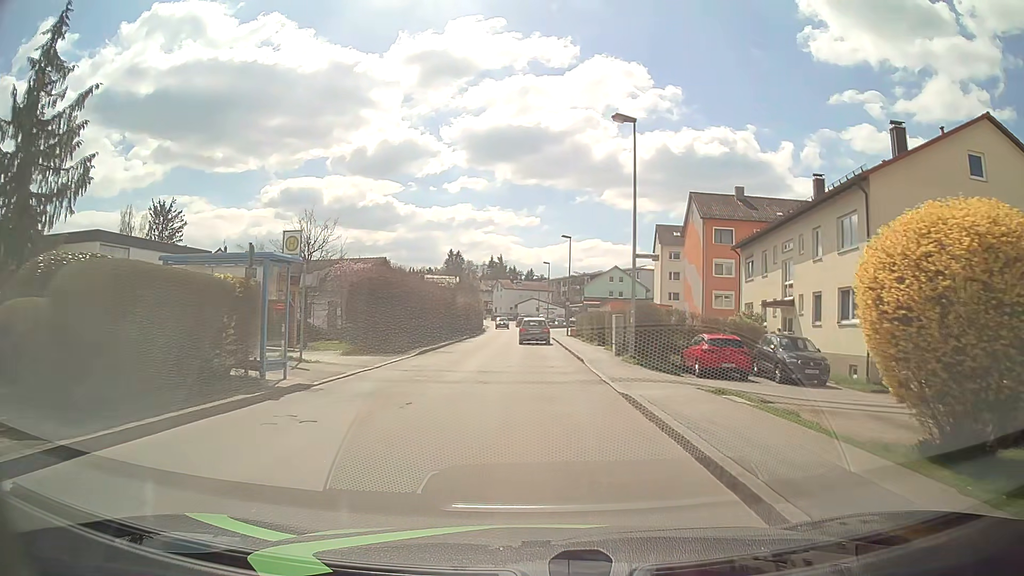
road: unclassified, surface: asphalt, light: Day
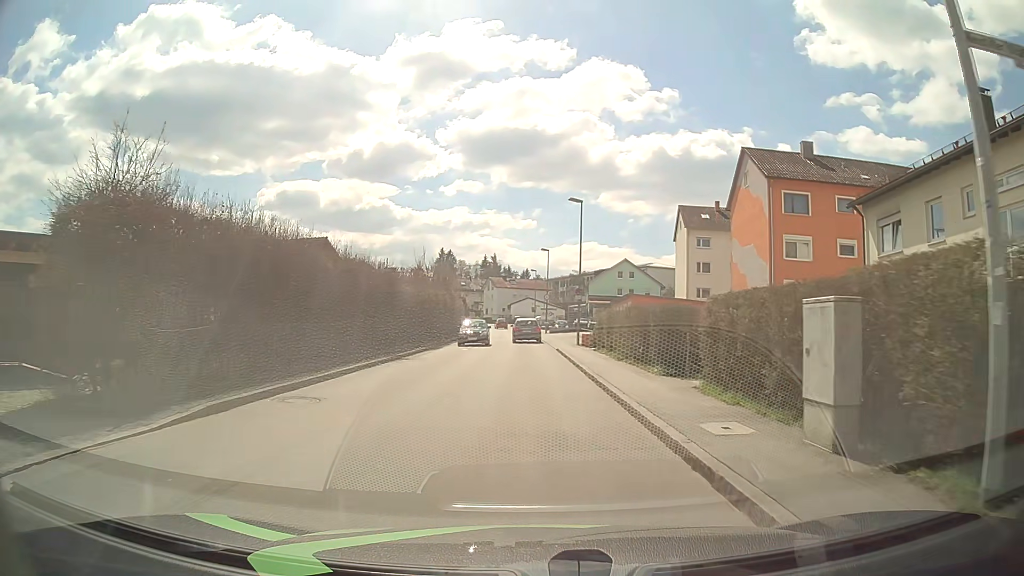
(+0.5, +17.8) m; +2°
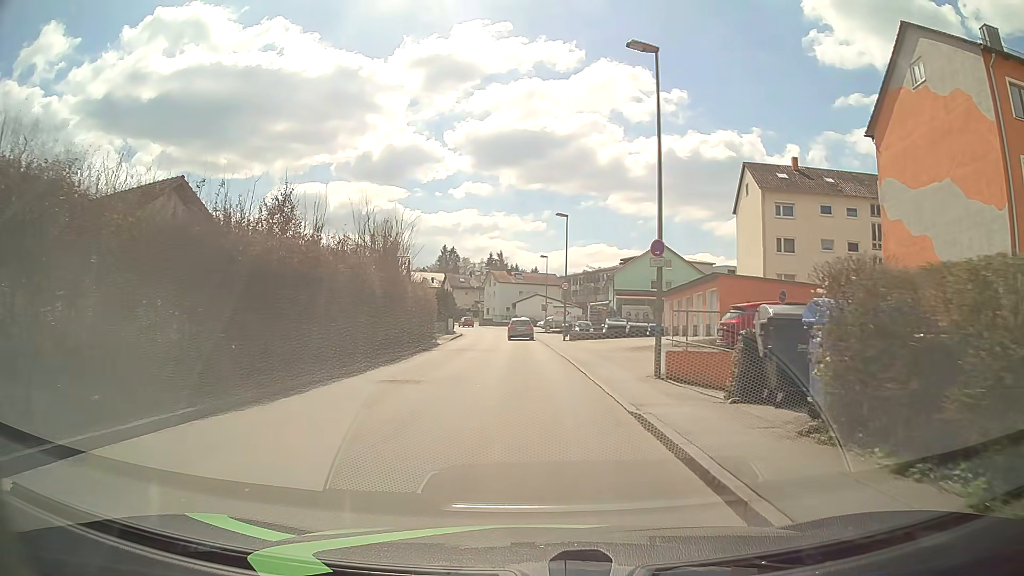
(-0.1, +22.3) m; -1°
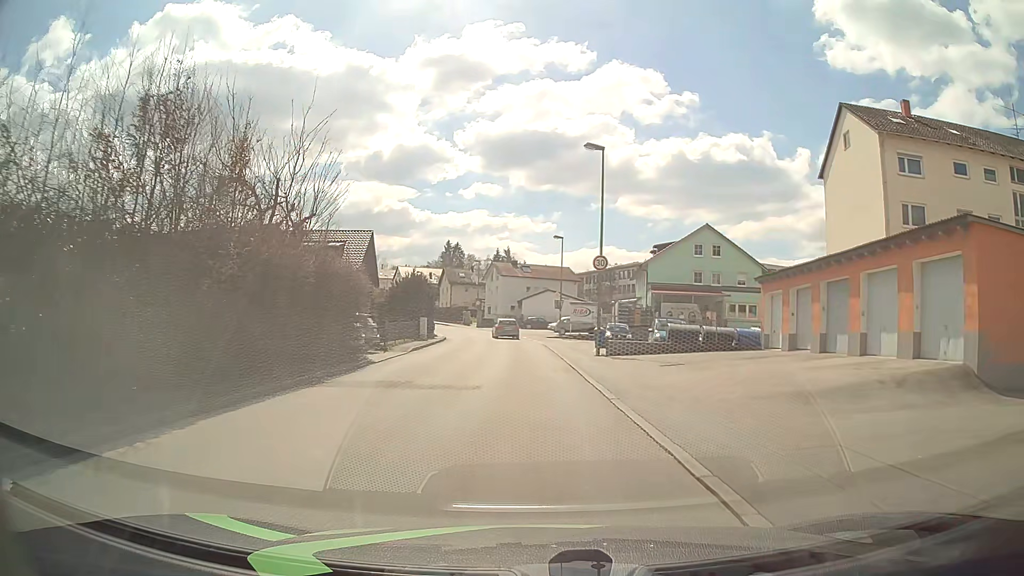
(-0.1, +17.8) m; -1°
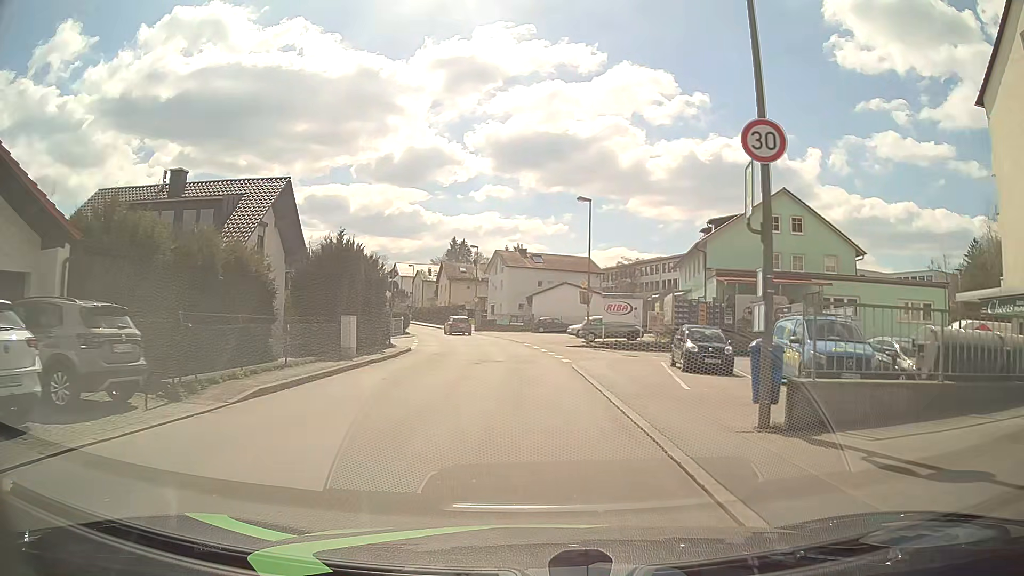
(-0.1, +17.9) m; -1°
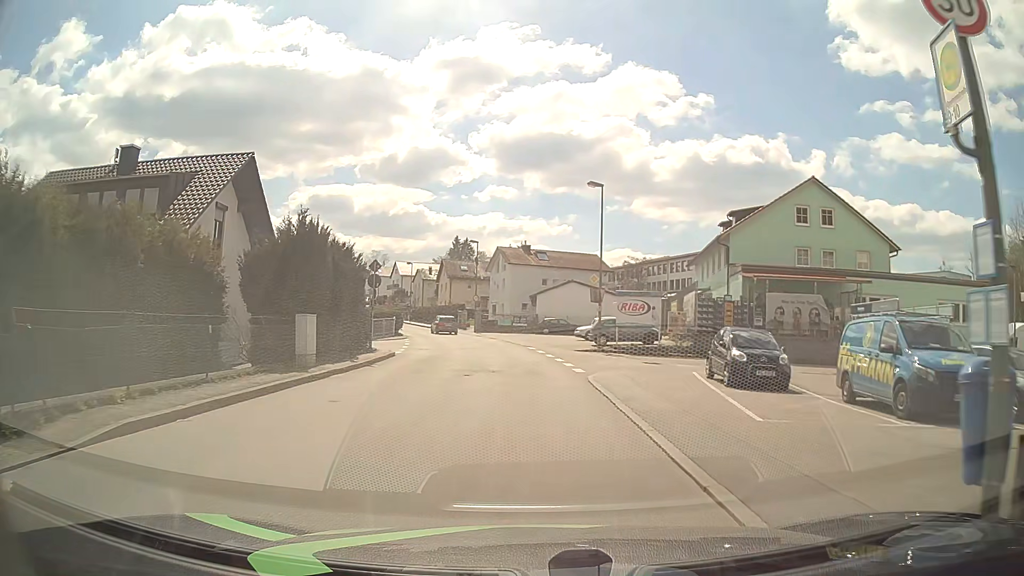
(0.0, +4.5) m; -1°
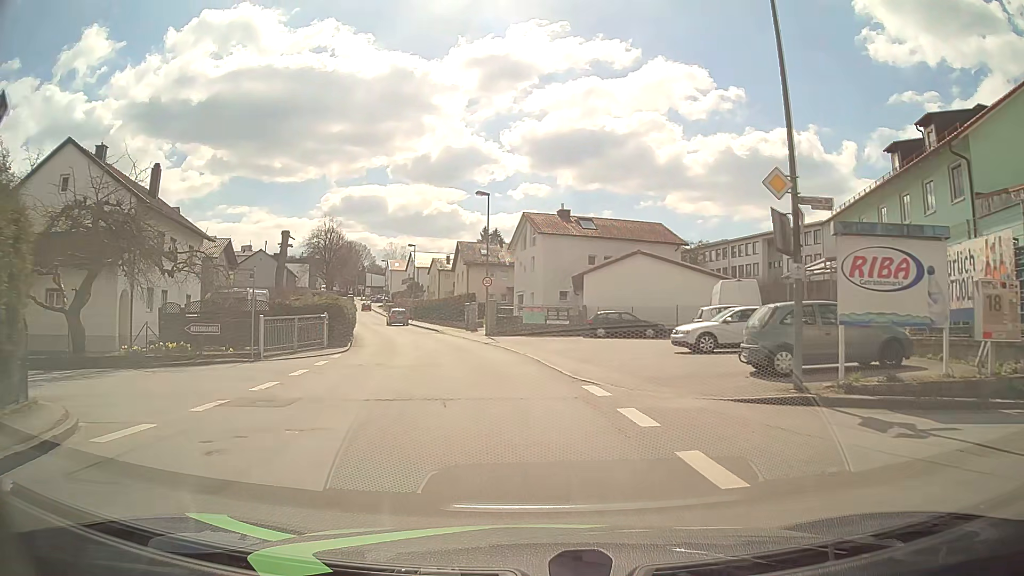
(-0.4, +22.3) m; -2°
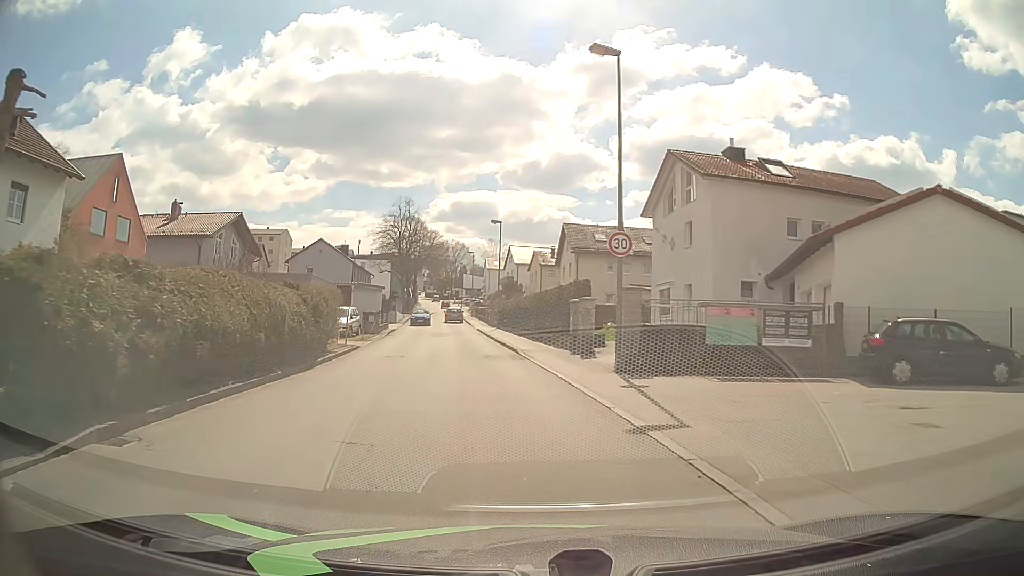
(-2.0, +22.1) m; -10°
(0, +10) (-1, +20) (-3, +30) (-4, +40) (-6, +50) (-7, +60) (-8, +69) (-10, +79) (-12, +89) (-13, +99) m
